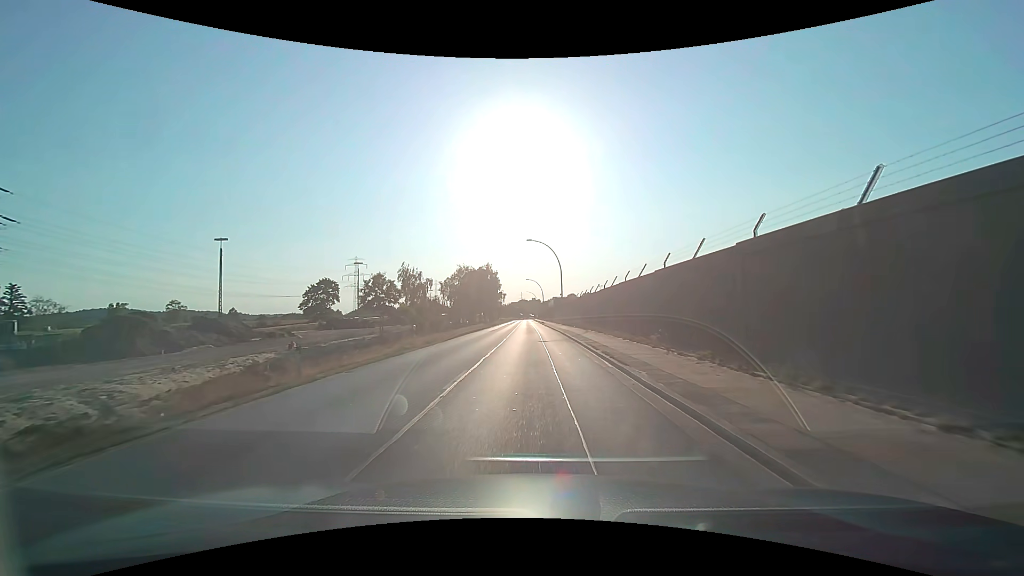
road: secondary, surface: asphalt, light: Day
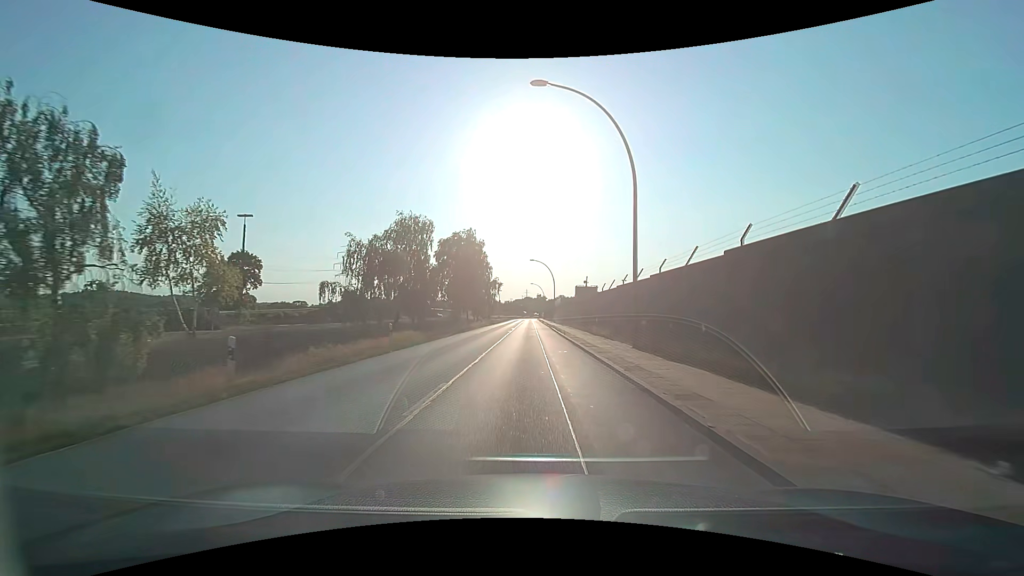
(-0.1, +38.6) m; 0°
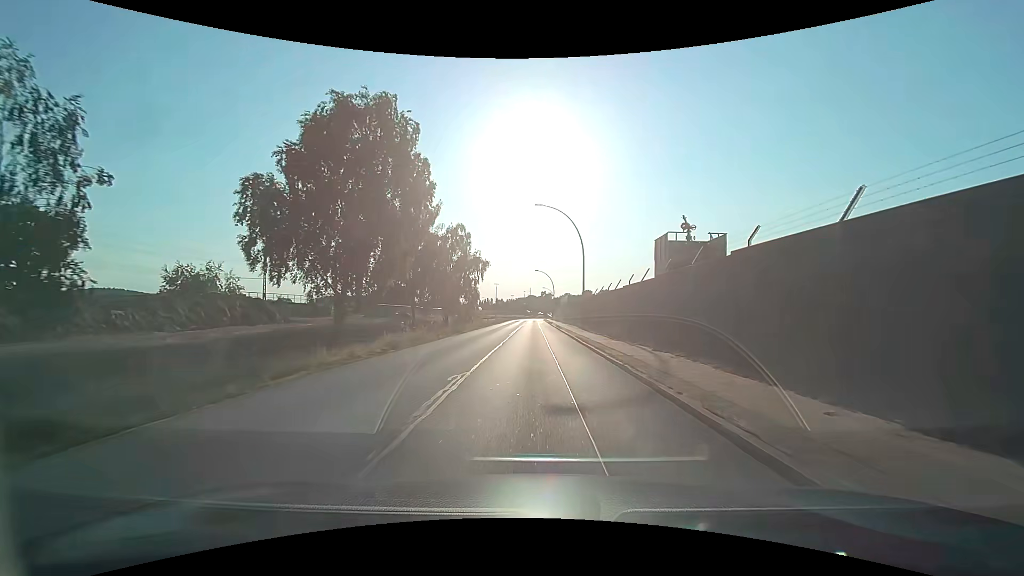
(-0.4, +38.9) m; -1°
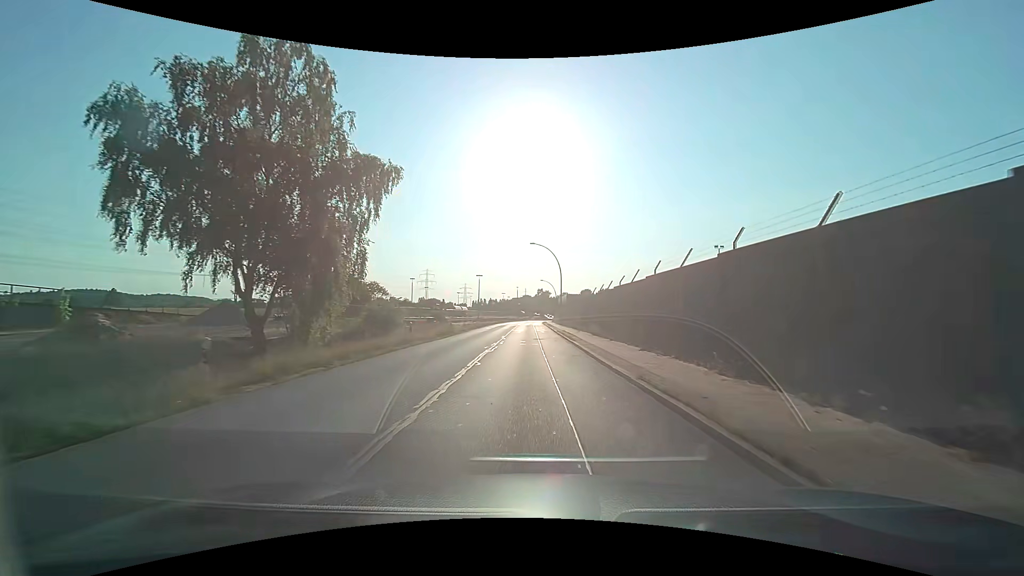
(+0.1, +38.9) m; 0°
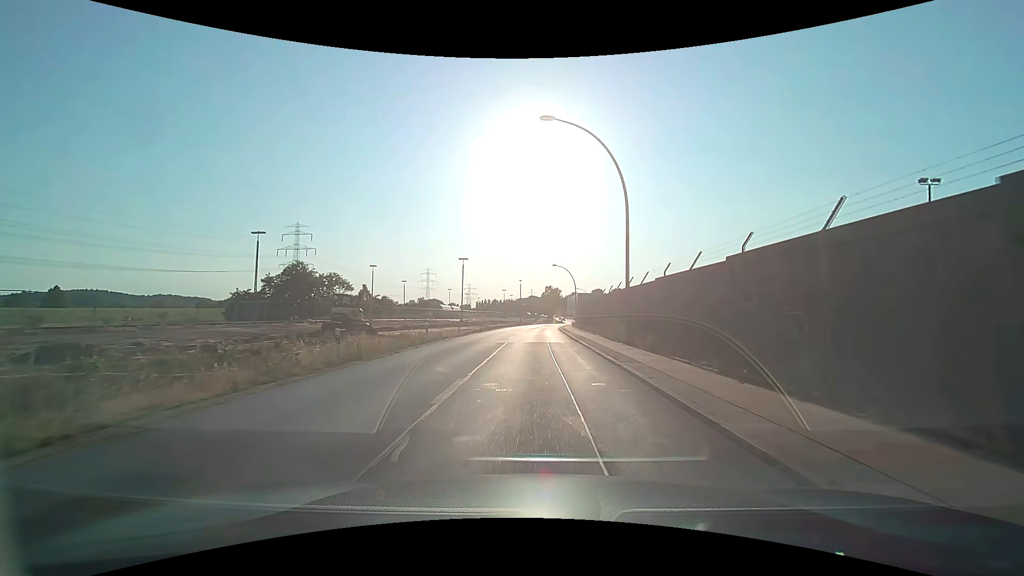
(-0.3, +38.8) m; -1°
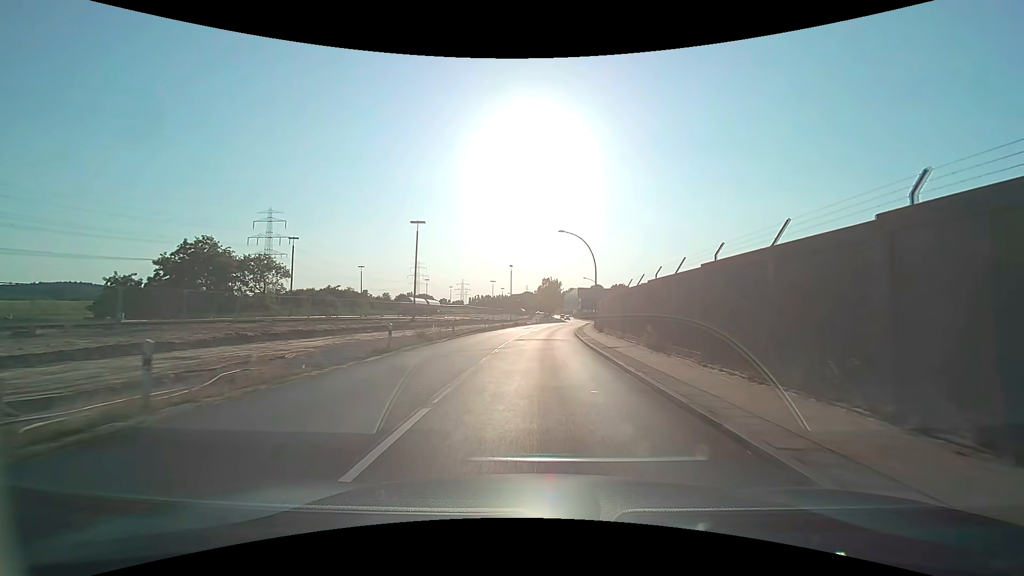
(+0.2, +30.9) m; 0°
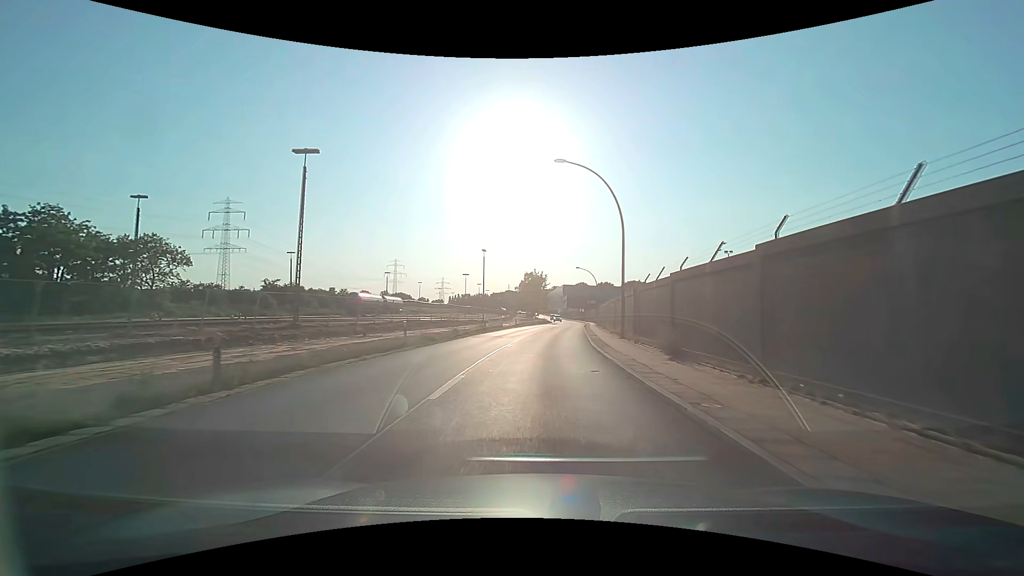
(+0.4, +23.1) m; +2°
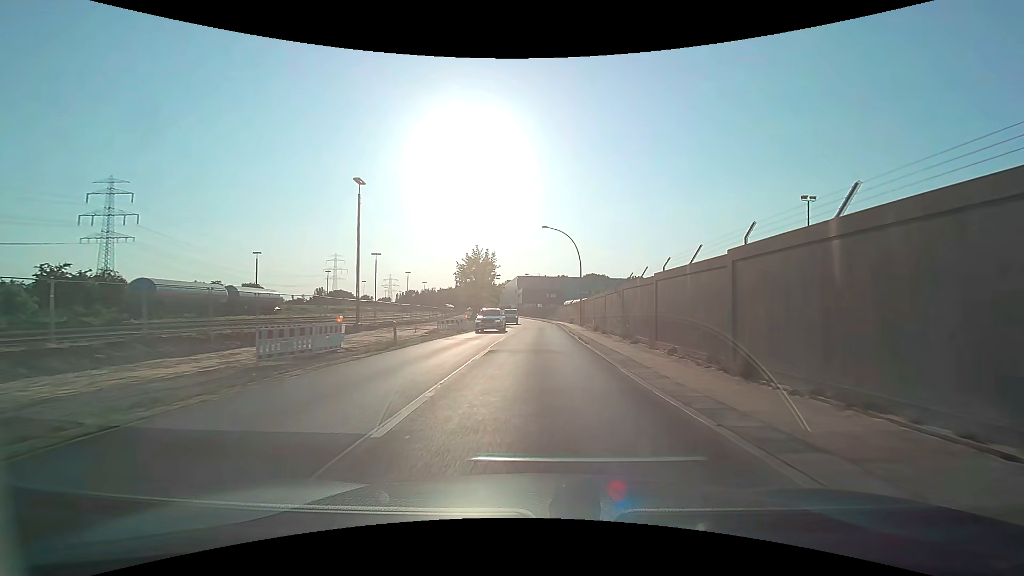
(+1.8, +38.4) m; +5°
(0, +10) (0, +20) (0, +30) (+1, +40) (+1, +50) (+1, +60) (+1, +70) (+1, +80) (0, +90) (0, +100) m
